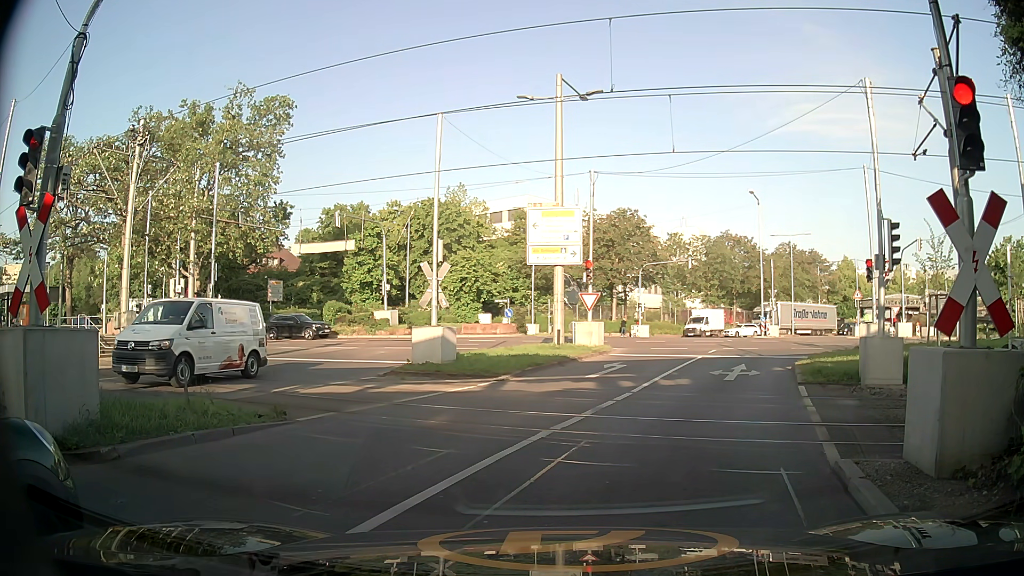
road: secondary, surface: asphalt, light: Day
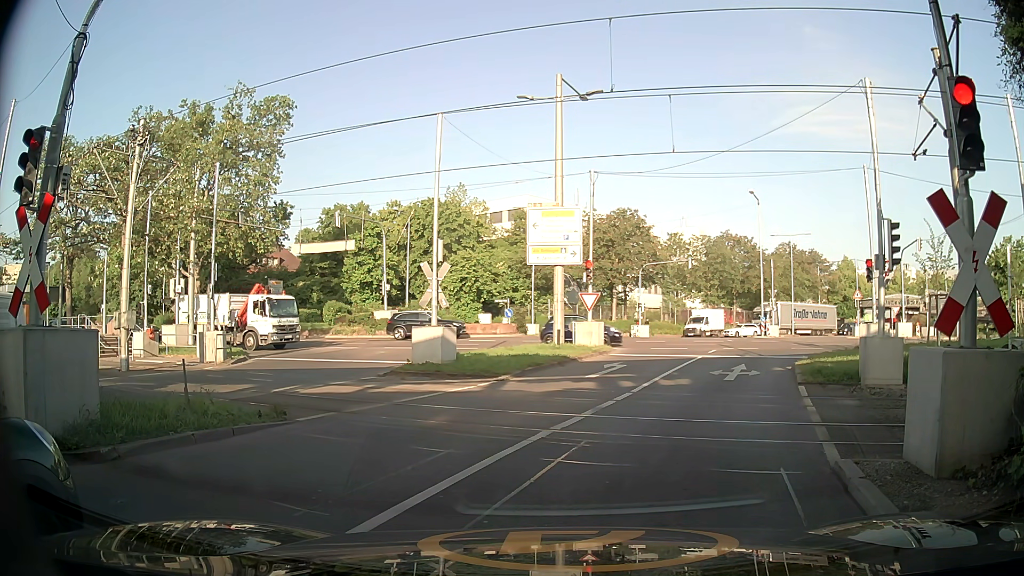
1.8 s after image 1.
(0.0, 0.0) m; 0°
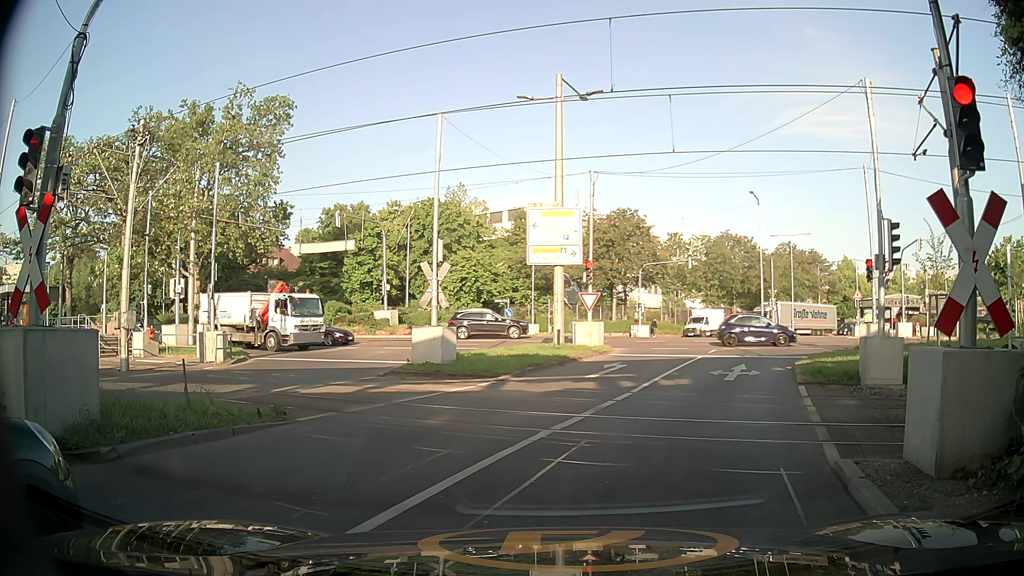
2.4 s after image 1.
(0.0, 0.0) m; 0°
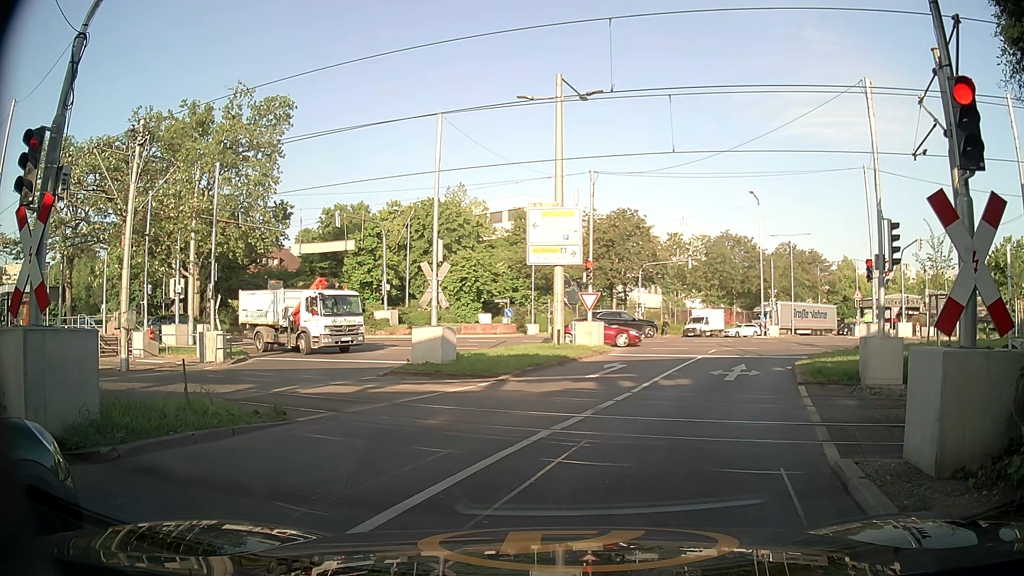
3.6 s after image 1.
(0.0, 0.0) m; 0°
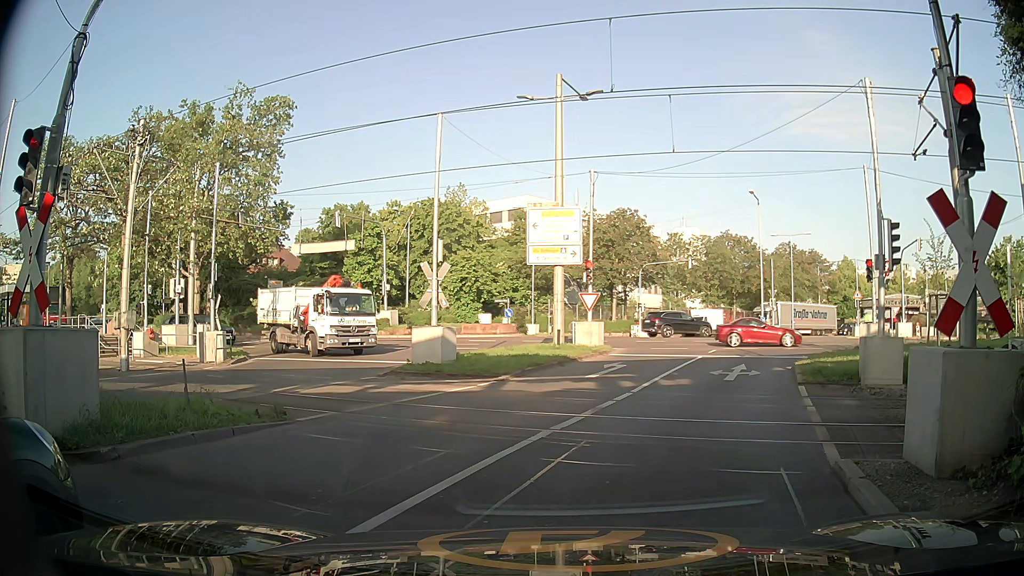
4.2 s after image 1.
(0.0, 0.0) m; 0°
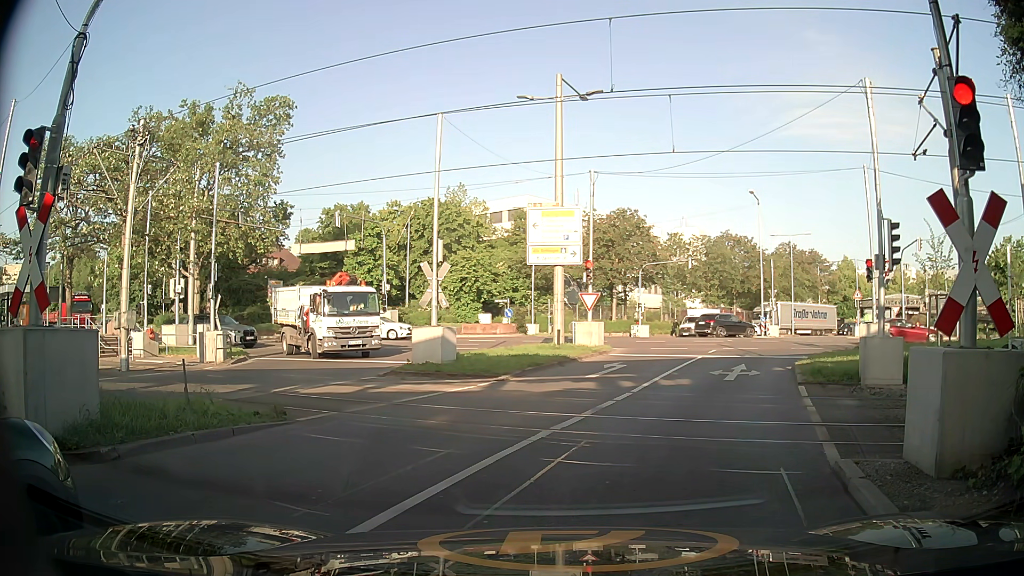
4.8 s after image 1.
(0.0, 0.0) m; 0°
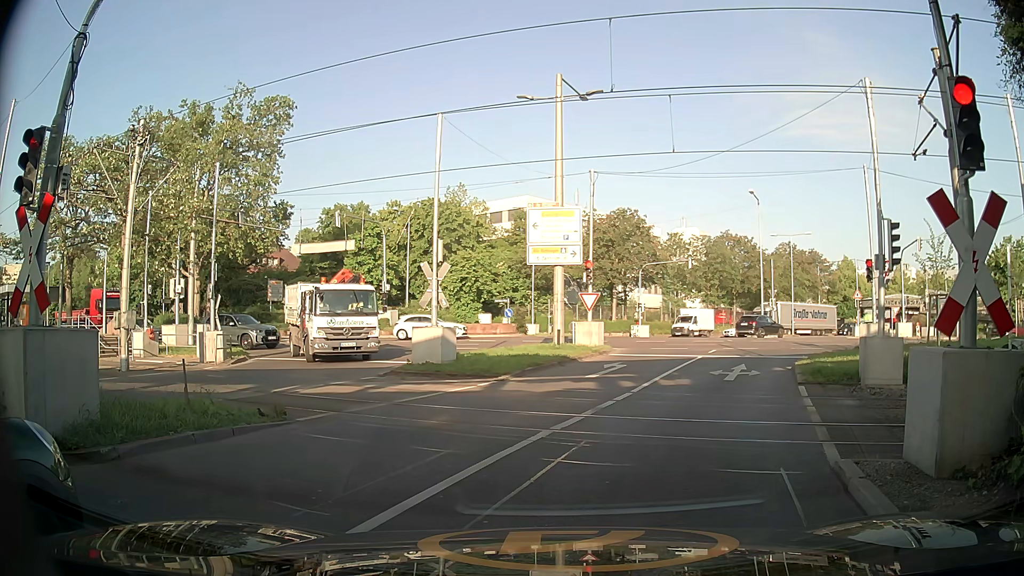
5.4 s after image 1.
(0.0, 0.0) m; 0°
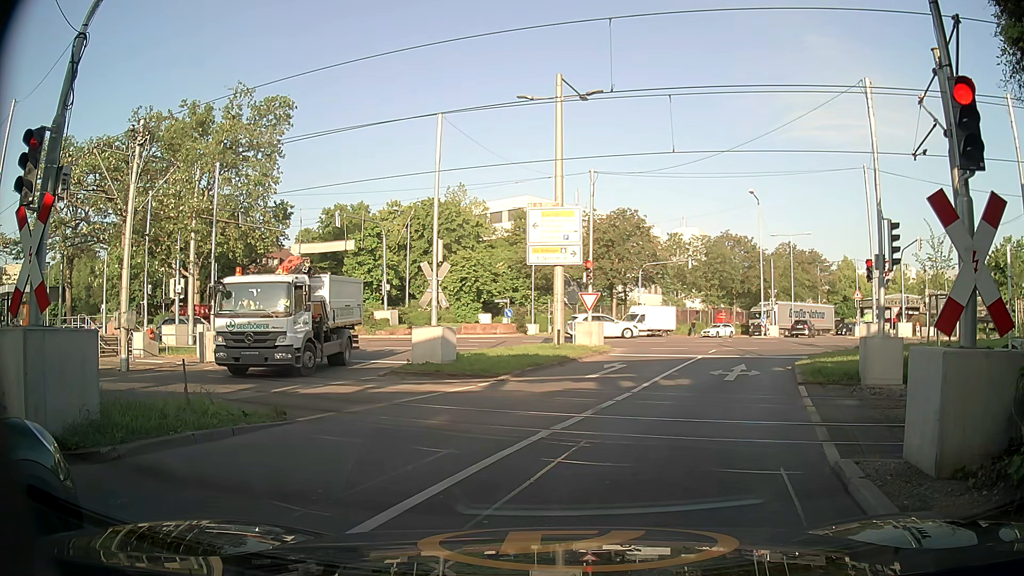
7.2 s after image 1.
(0.0, 0.0) m; 0°
